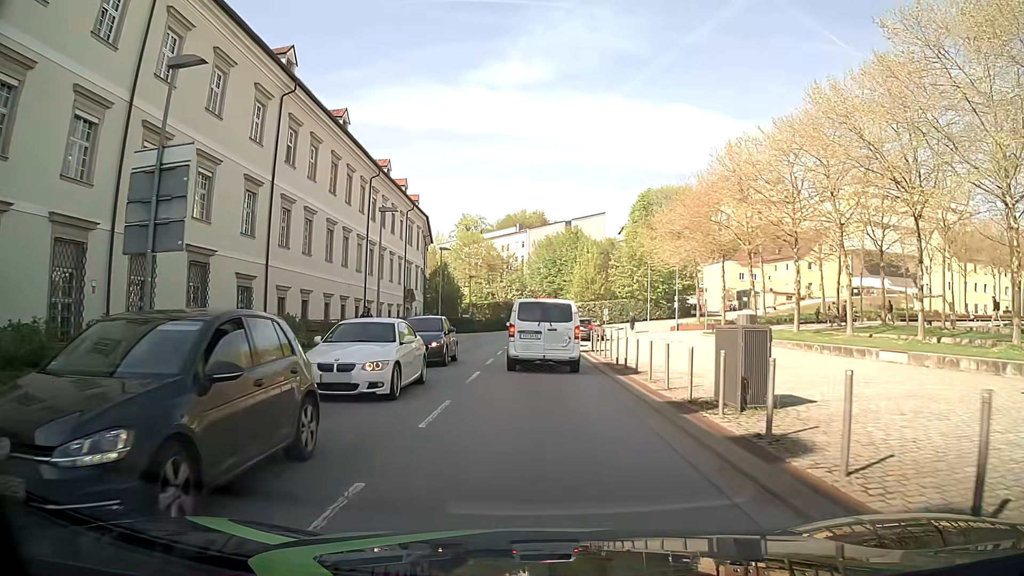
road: tertiary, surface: asphalt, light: Day
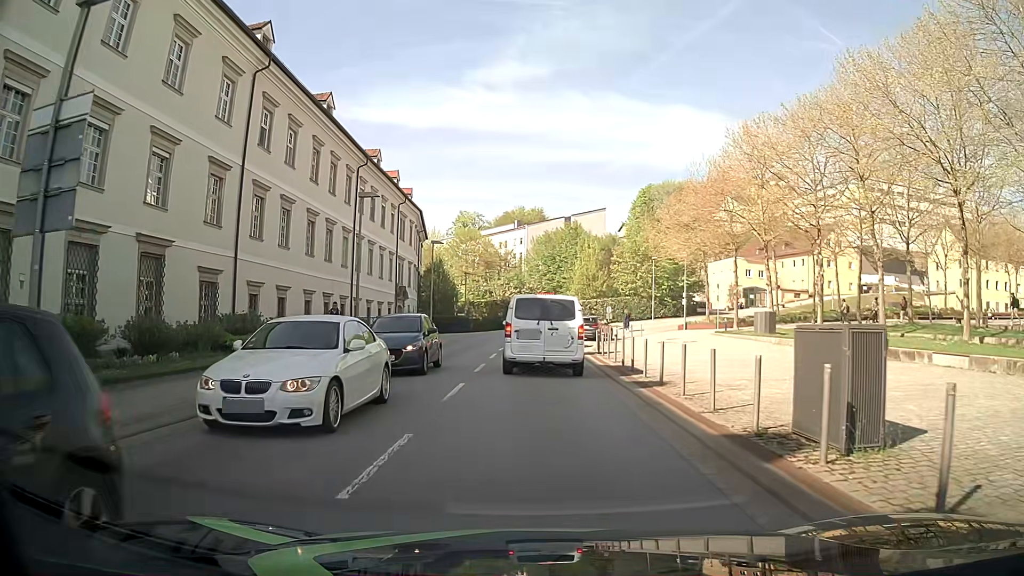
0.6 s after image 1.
(0.0, +3.5) m; +1°
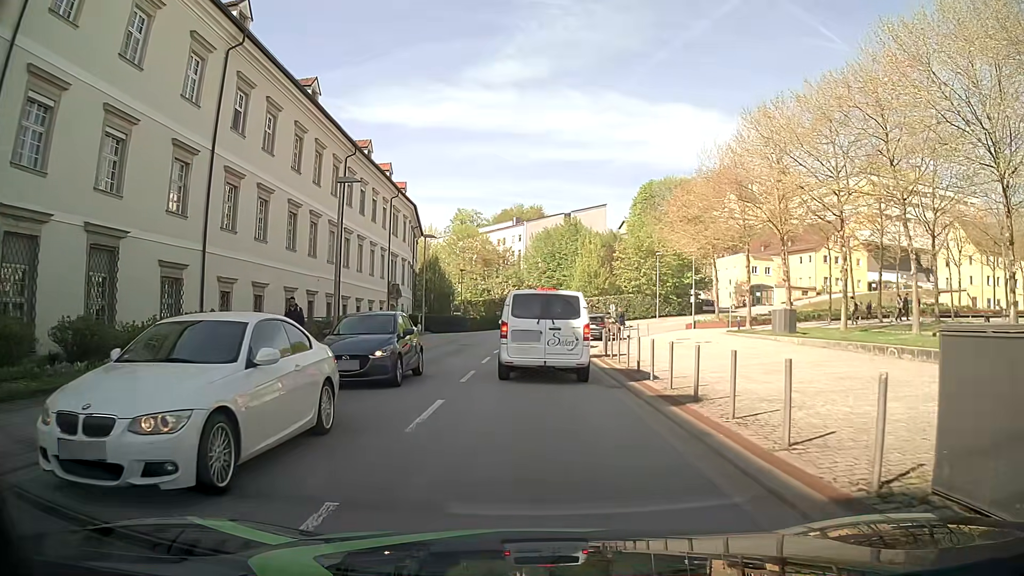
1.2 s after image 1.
(0.0, +2.9) m; -1°
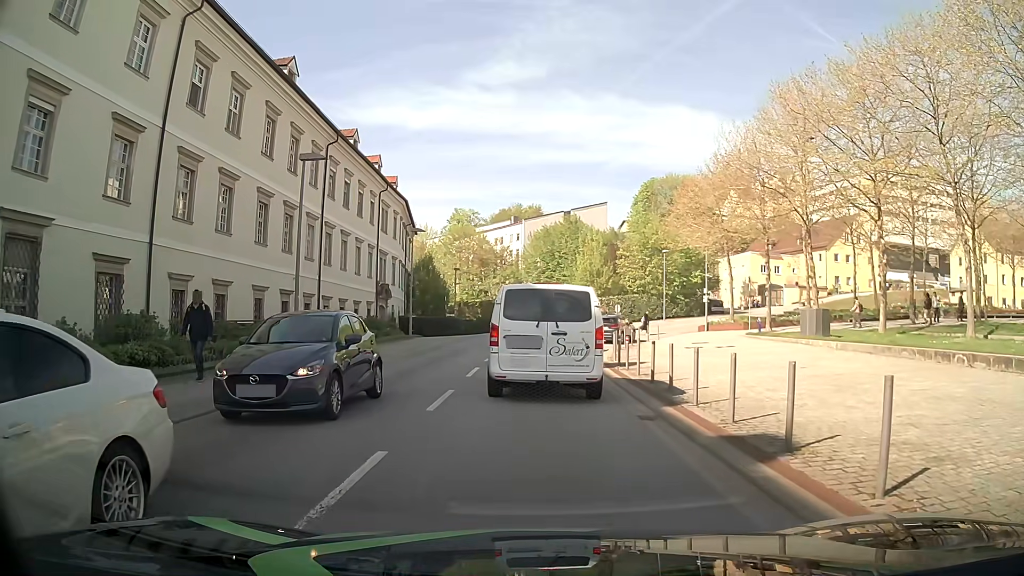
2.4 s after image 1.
(0.0, +3.9) m; +2°
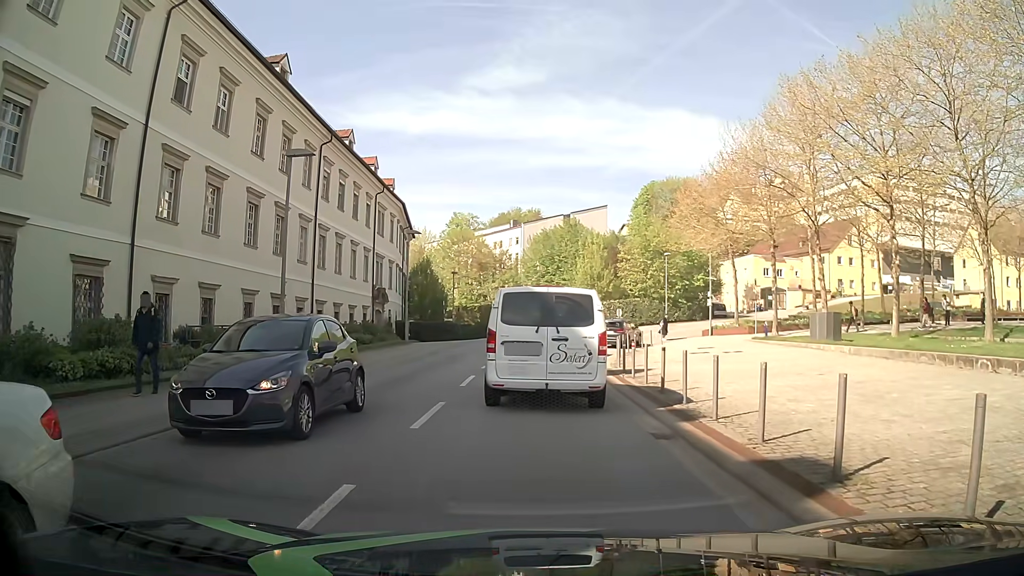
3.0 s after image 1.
(0.0, +1.2) m; -2°
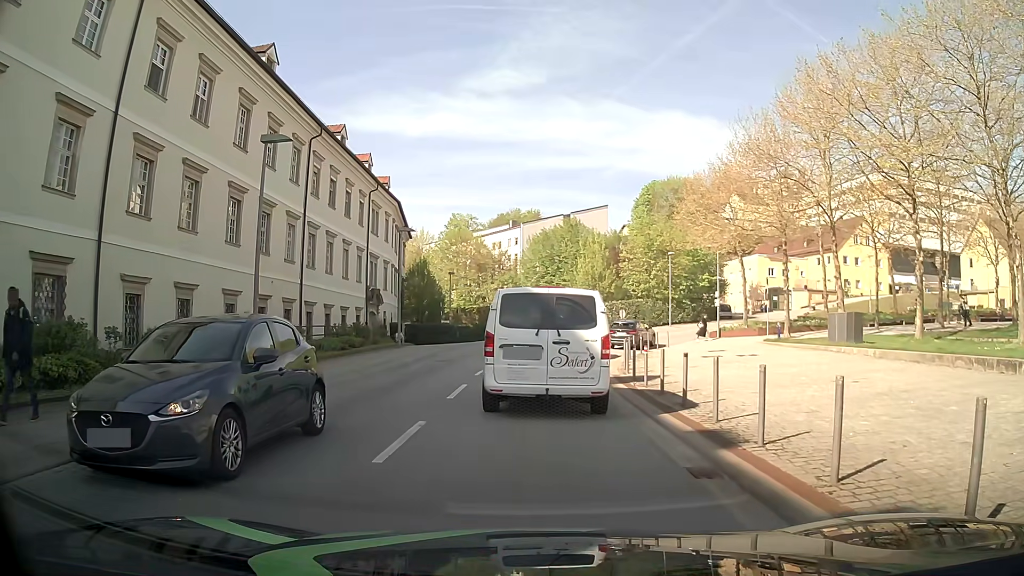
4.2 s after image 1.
(0.0, +2.0) m; +1°
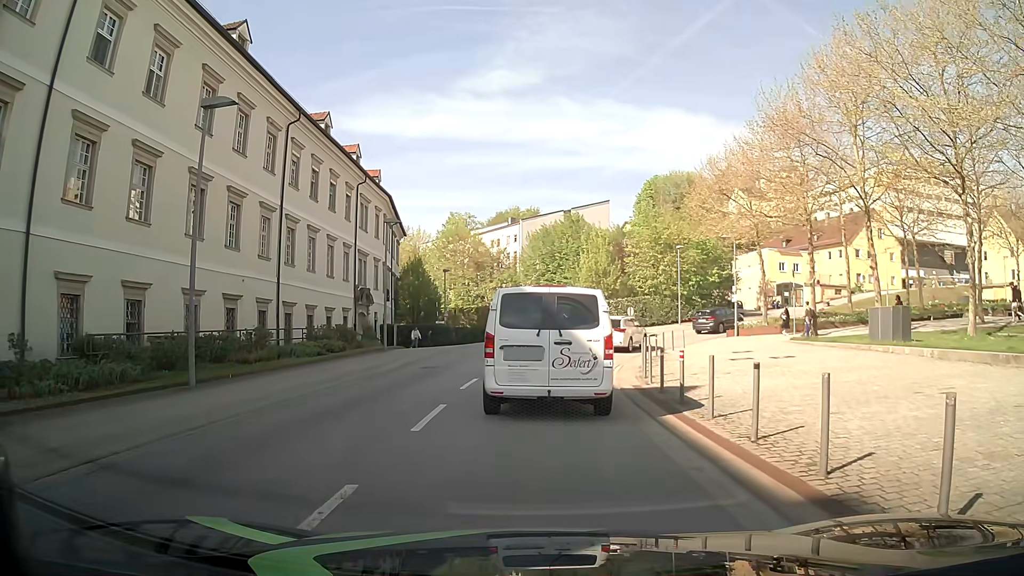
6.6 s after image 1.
(0.0, +3.7) m; 0°
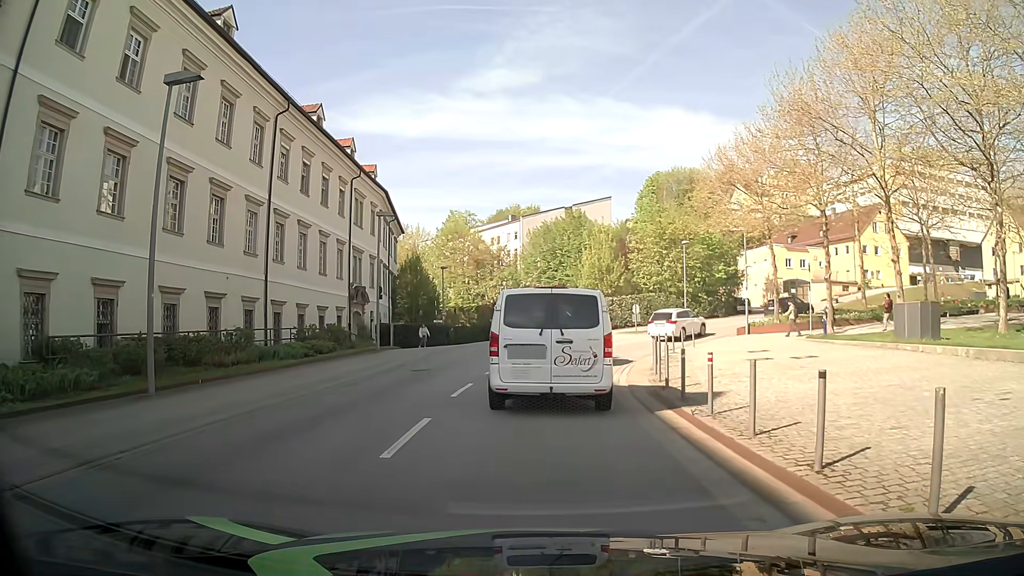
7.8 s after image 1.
(0.0, +1.9) m; -2°
